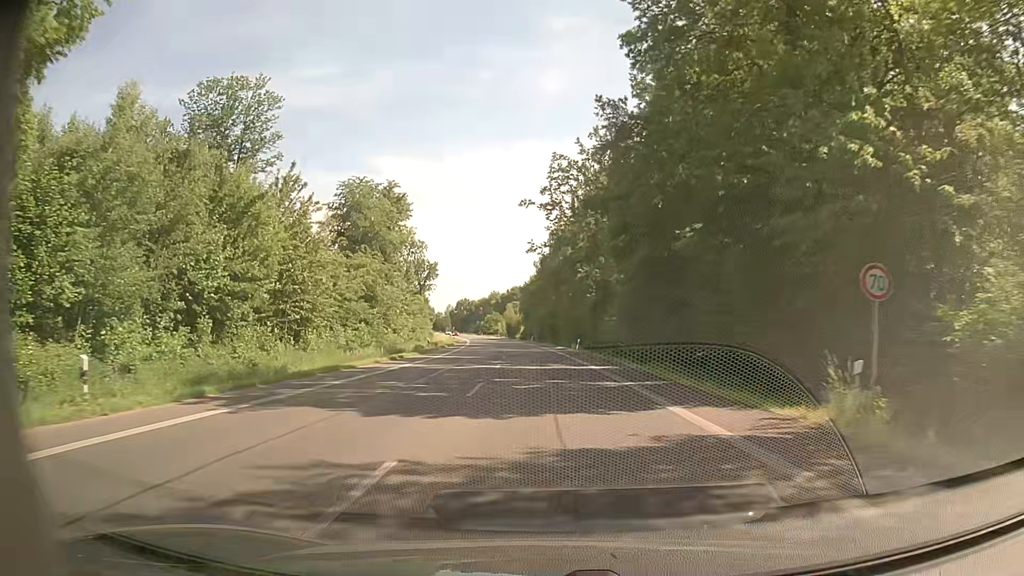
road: primary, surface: asphalt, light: Day
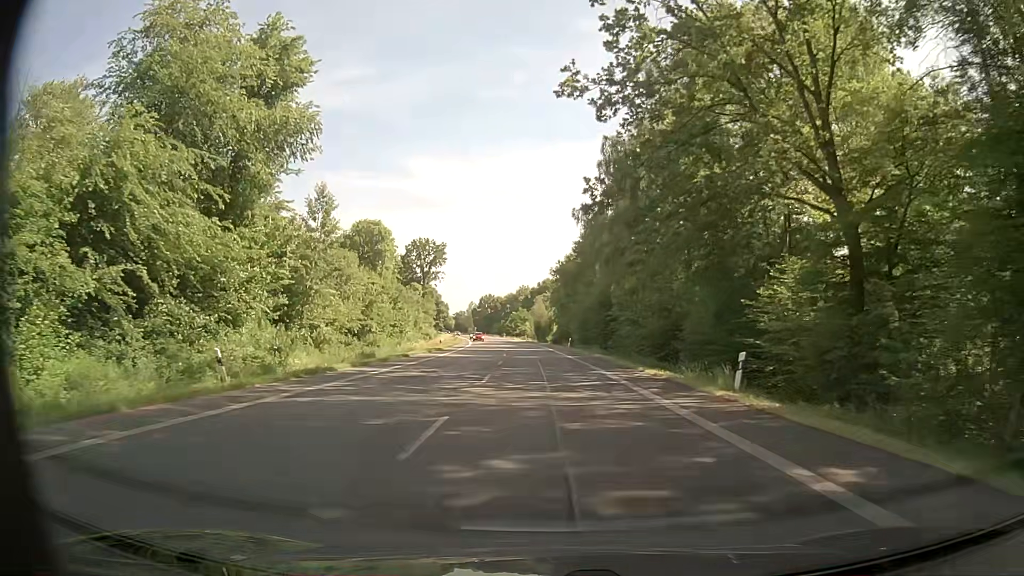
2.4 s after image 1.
(-0.9, +43.1) m; -3°
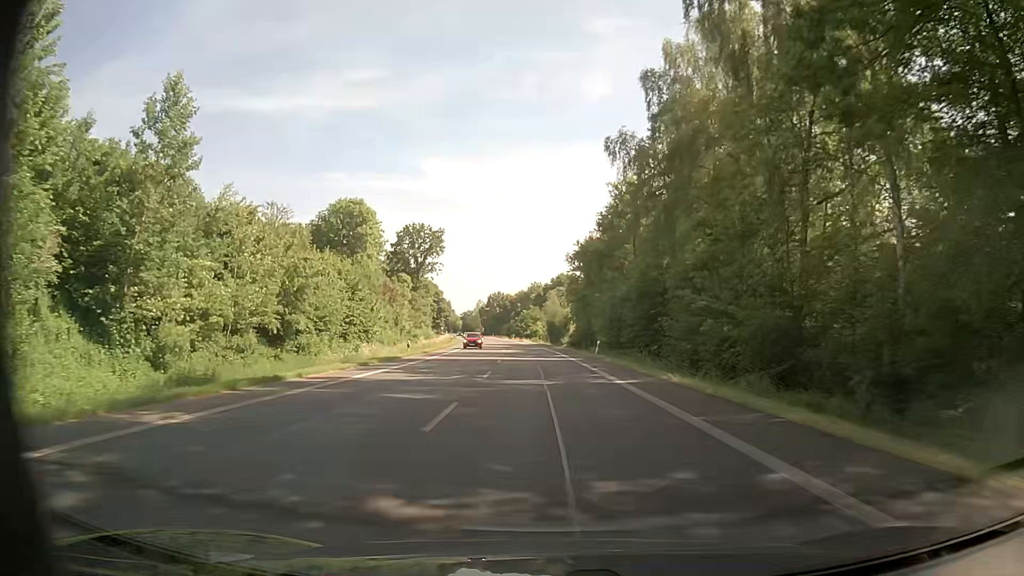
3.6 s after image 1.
(0.0, +21.5) m; -1°
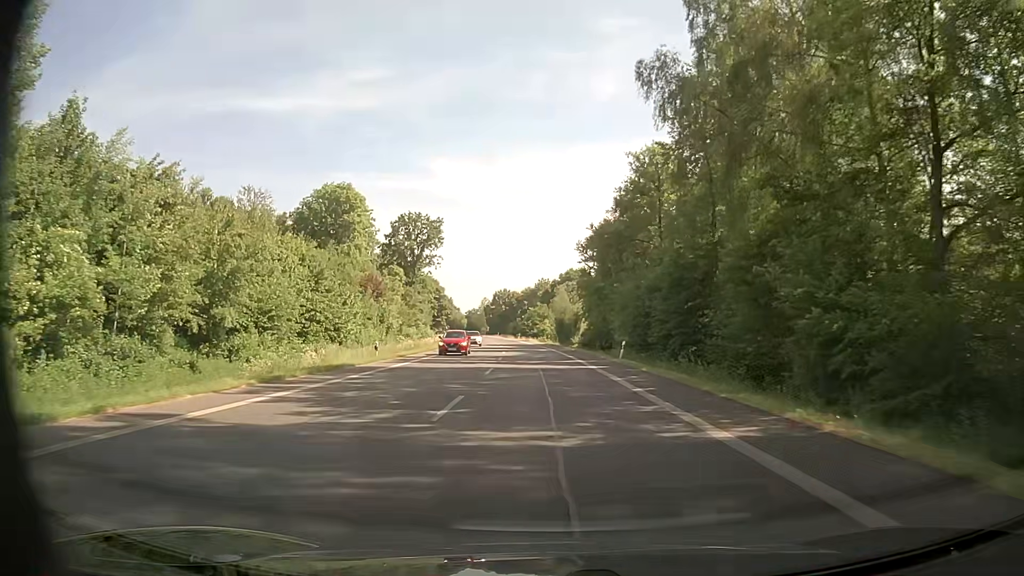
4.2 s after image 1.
(0.0, +10.7) m; 0°
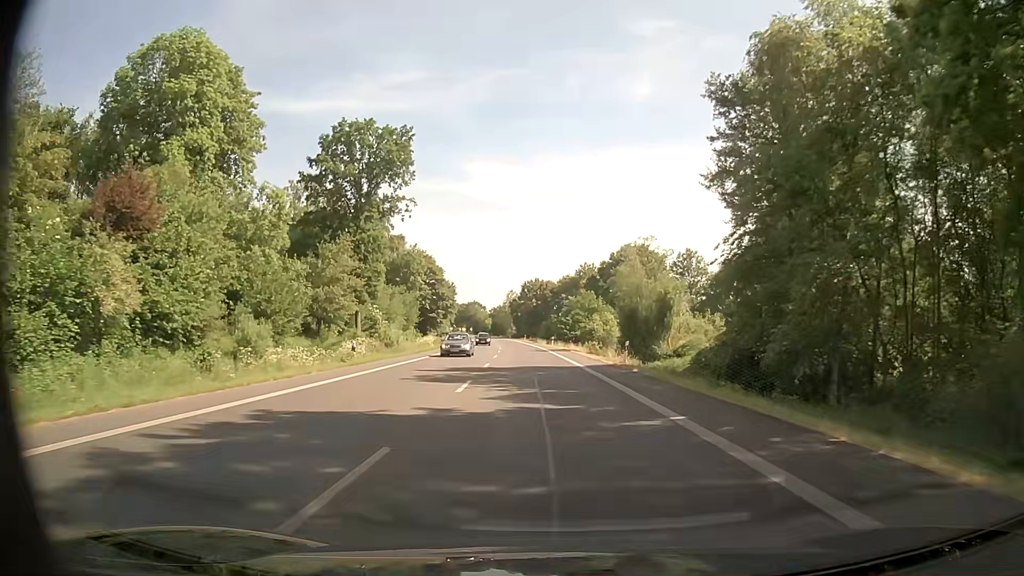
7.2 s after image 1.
(-1.3, +53.6) m; -3°
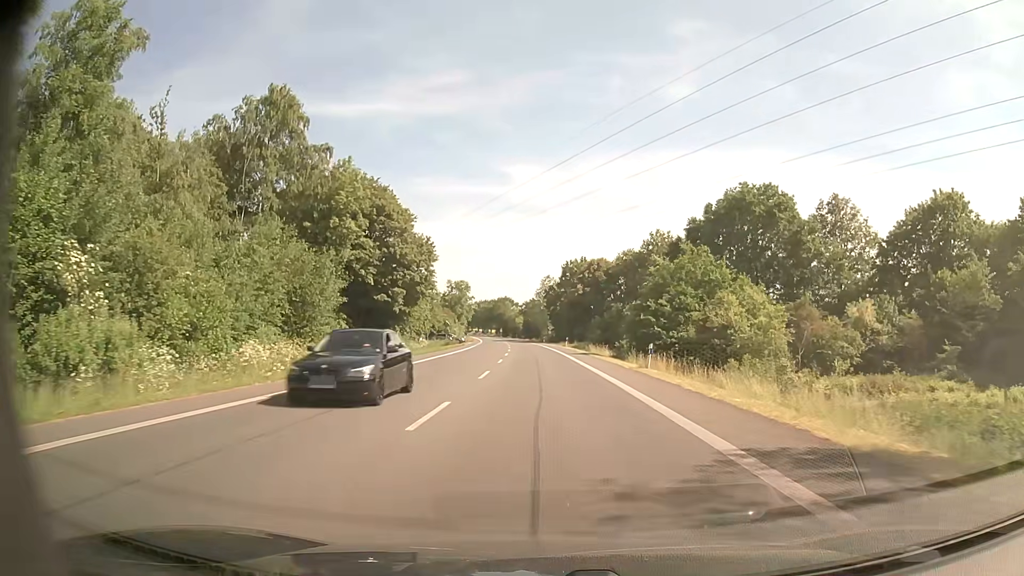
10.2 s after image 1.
(-1.6, +53.6) m; -4°
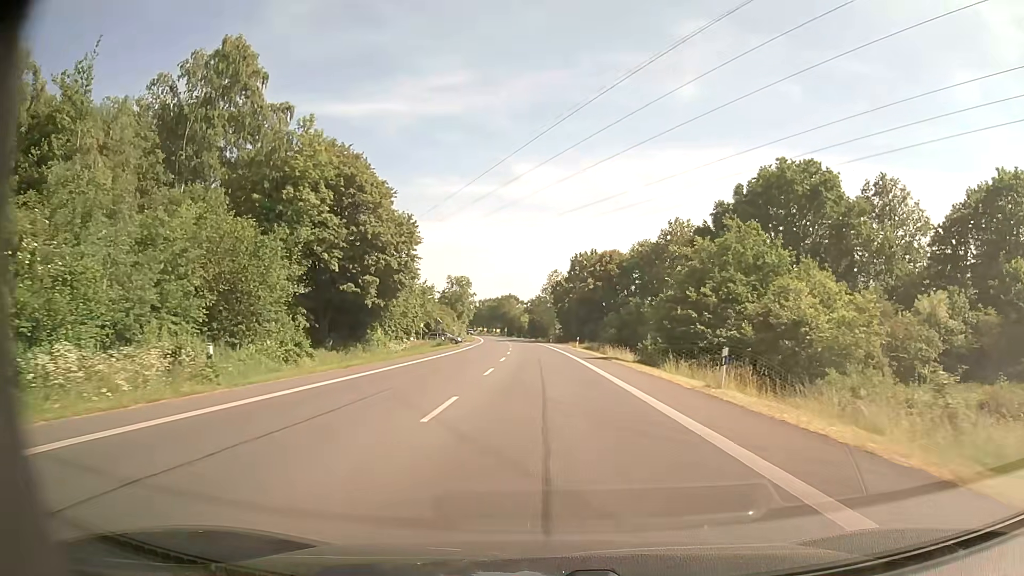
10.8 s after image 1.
(0.0, +10.7) m; -1°
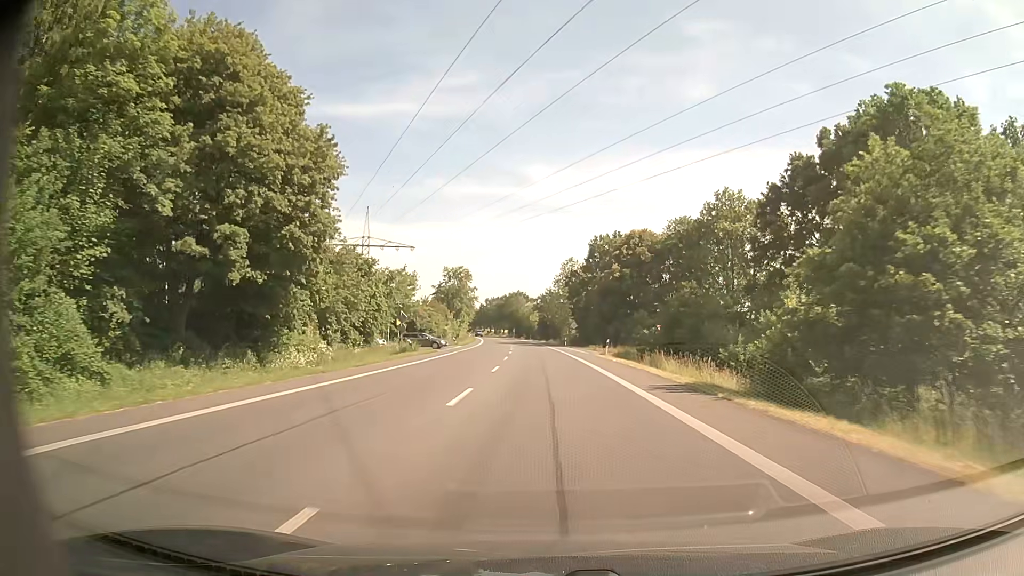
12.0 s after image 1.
(-0.1, +21.4) m; -1°
(0, +10) (0, +20) (0, +30) (-1, +40) (-1, +50) (-1, +60) (-2, +70) (-2, +80) (-3, +90) (-3, +100) m
